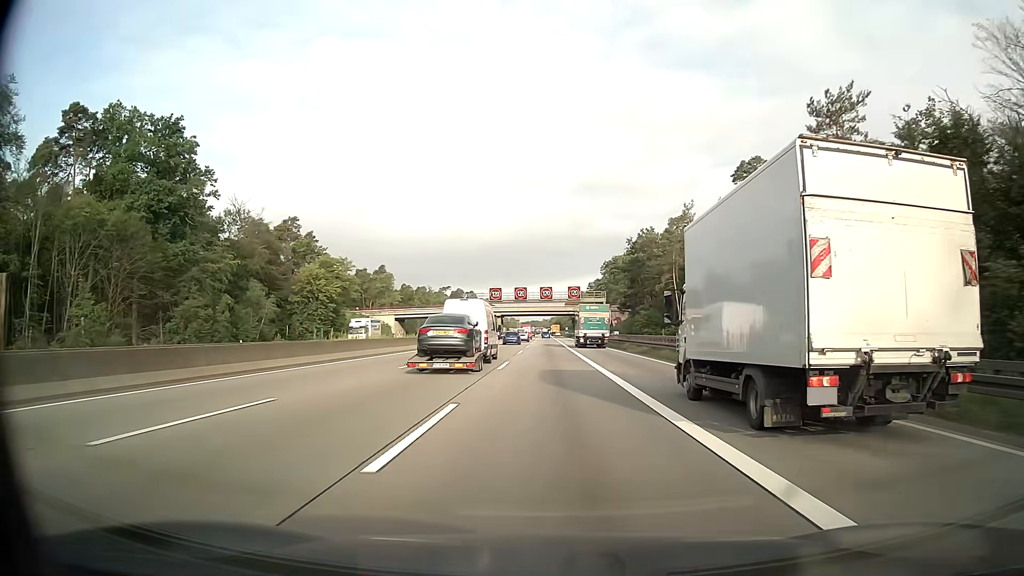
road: motorway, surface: asphalt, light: Day
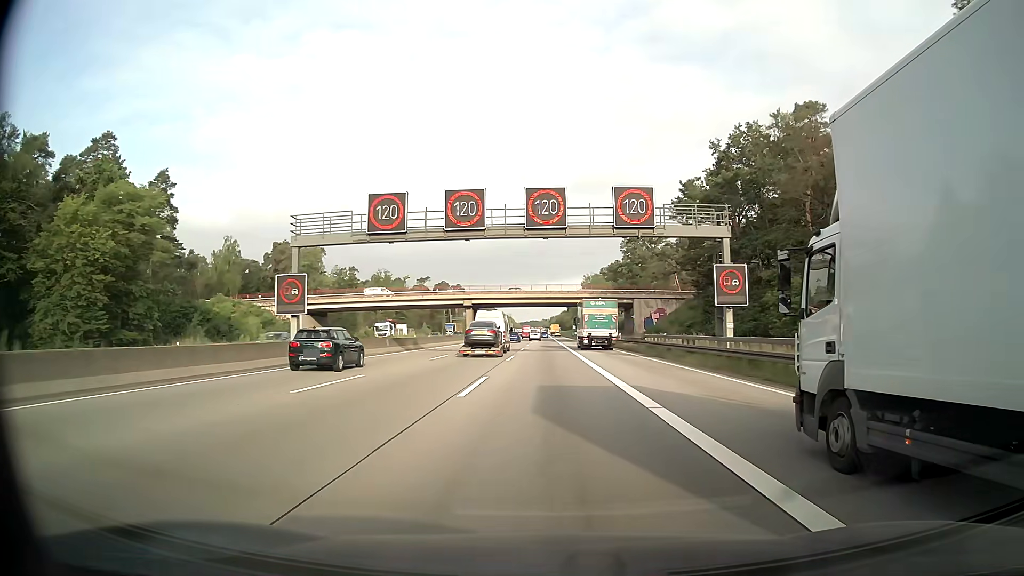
(0.0, +64.6) m; 0°
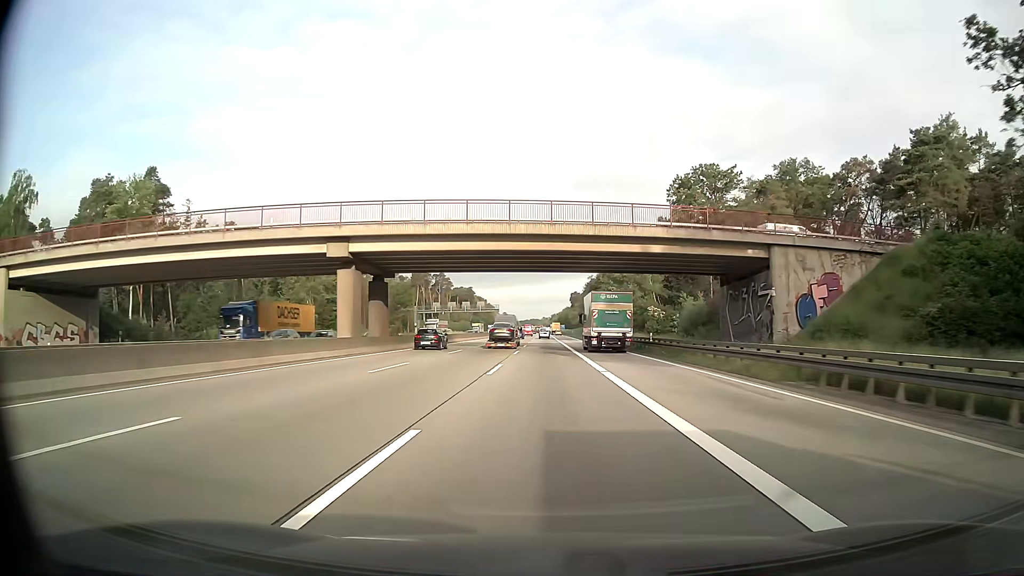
(0.0, +65.2) m; 0°
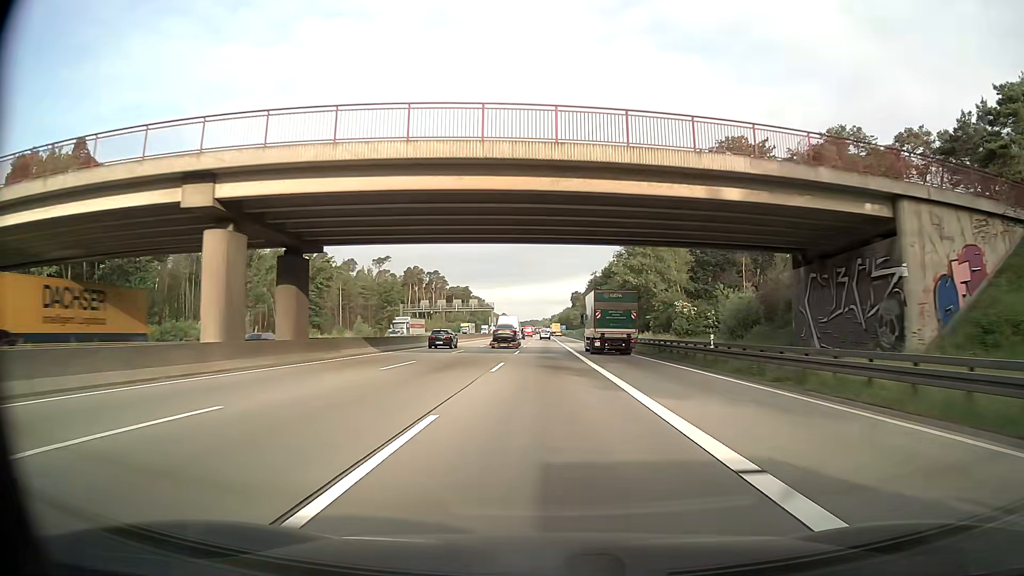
(0.0, +16.4) m; 0°
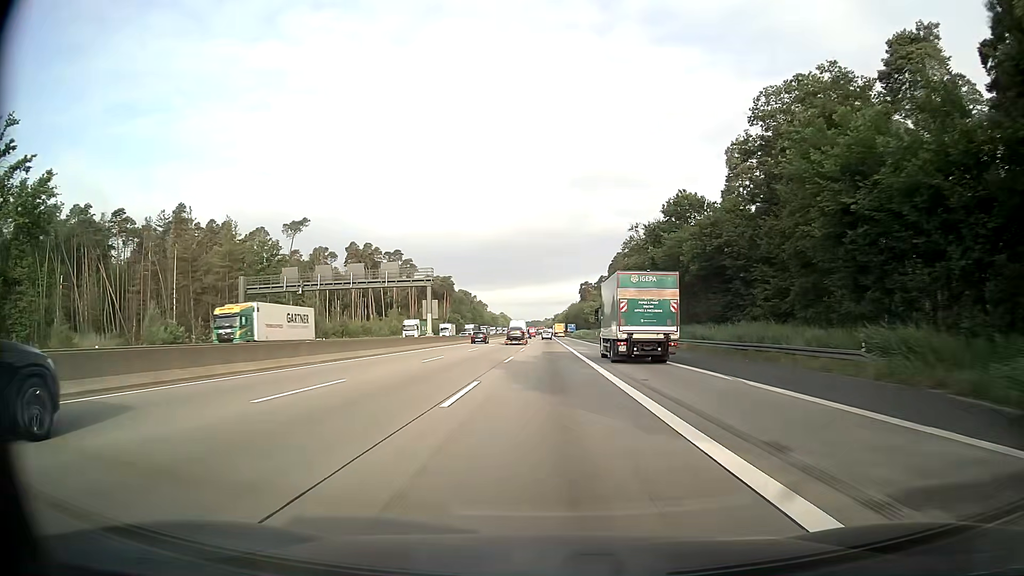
(+0.2, +82.7) m; 0°
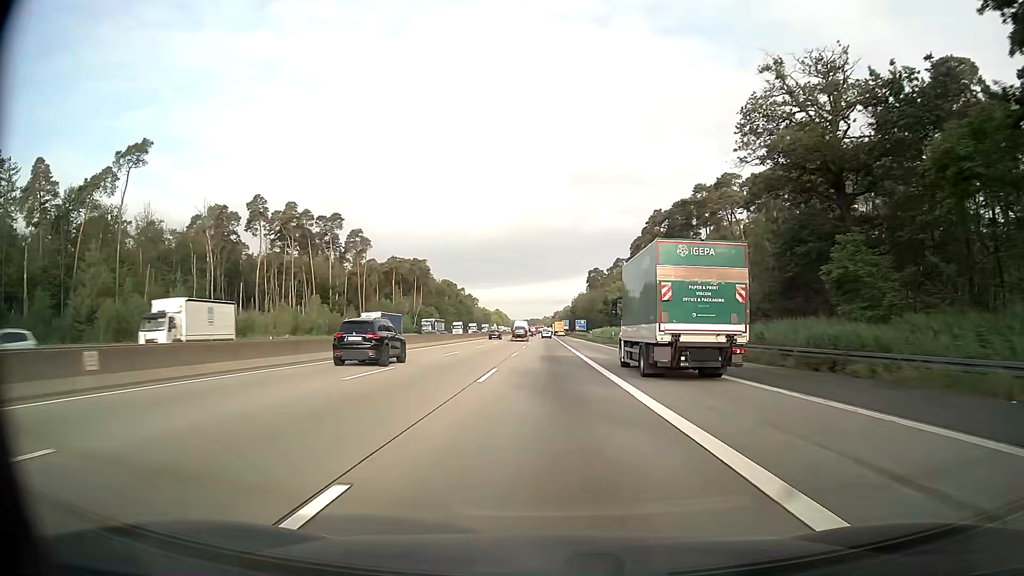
(-0.1, +66.4) m; 0°
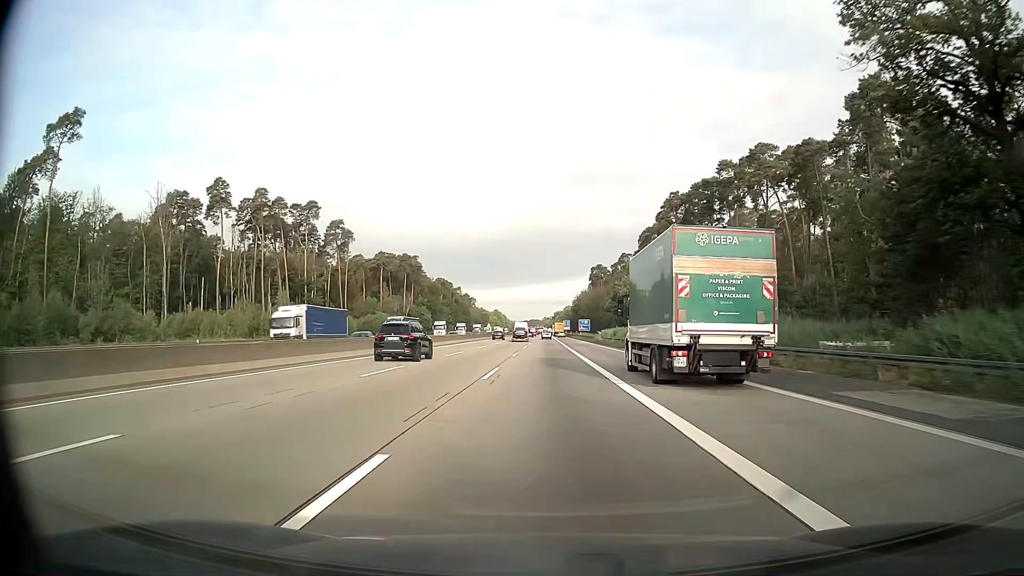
(0.0, +16.6) m; 0°
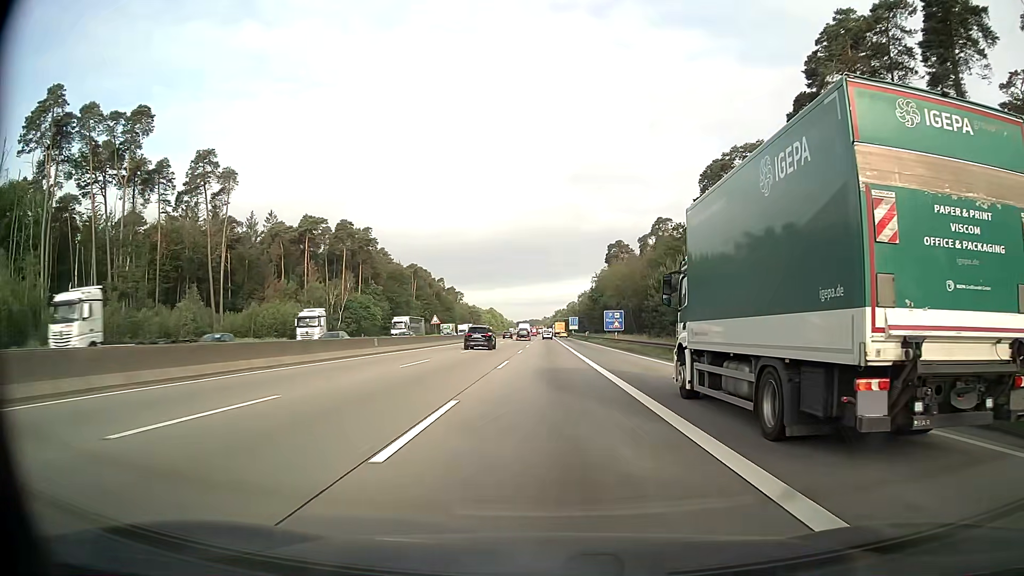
(-0.1, +66.4) m; 0°
